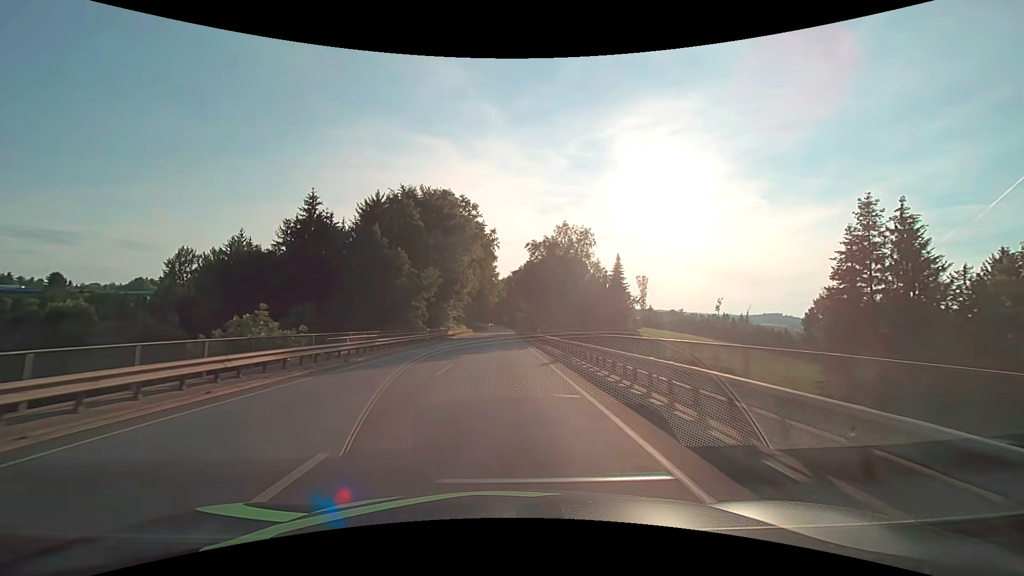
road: primary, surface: asphalt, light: Day
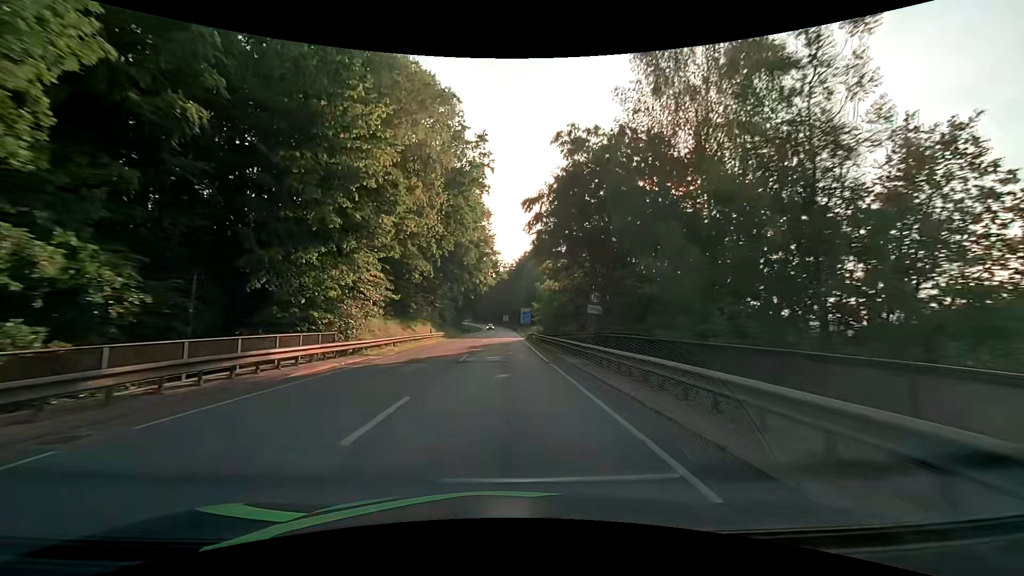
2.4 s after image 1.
(-0.1, +46.1) m; 0°
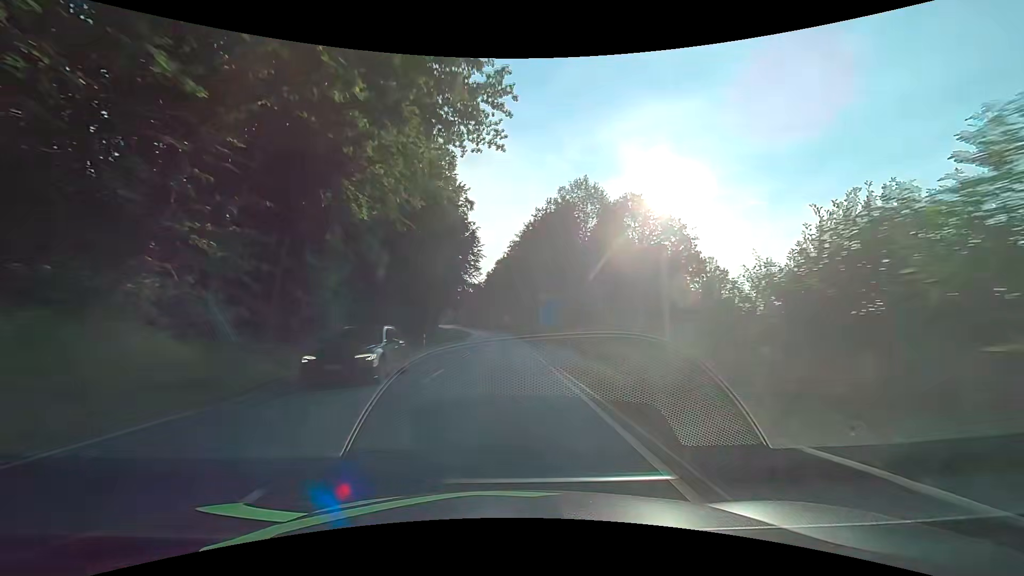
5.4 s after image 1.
(0.0, +55.8) m; 0°
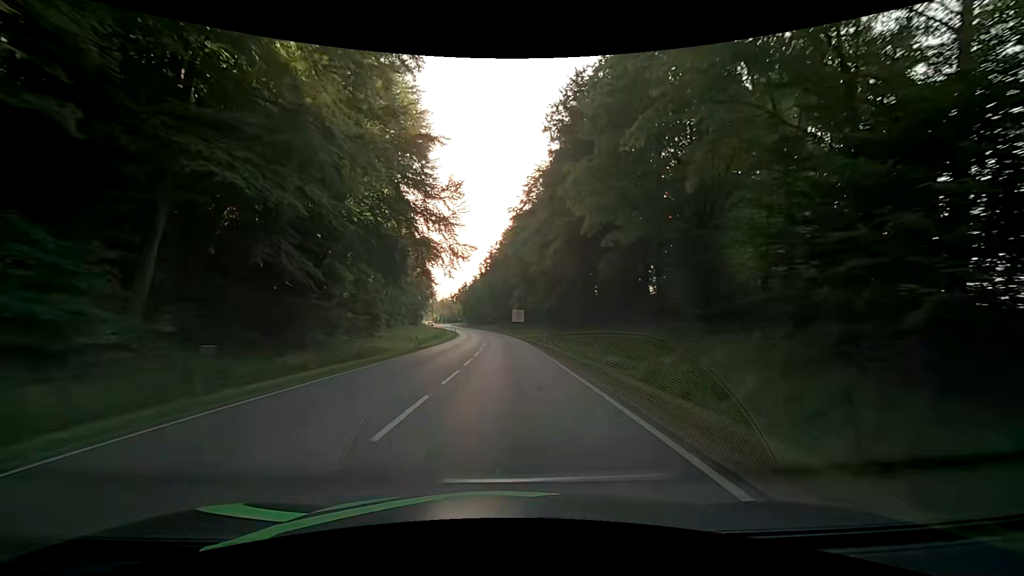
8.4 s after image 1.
(-0.5, +54.9) m; -1°
(0, +10) (0, +20) (0, +30) (0, +40) (0, +50) (0, +60) (-1, +70) (-1, +80) (-2, +90) (-3, +100) m
